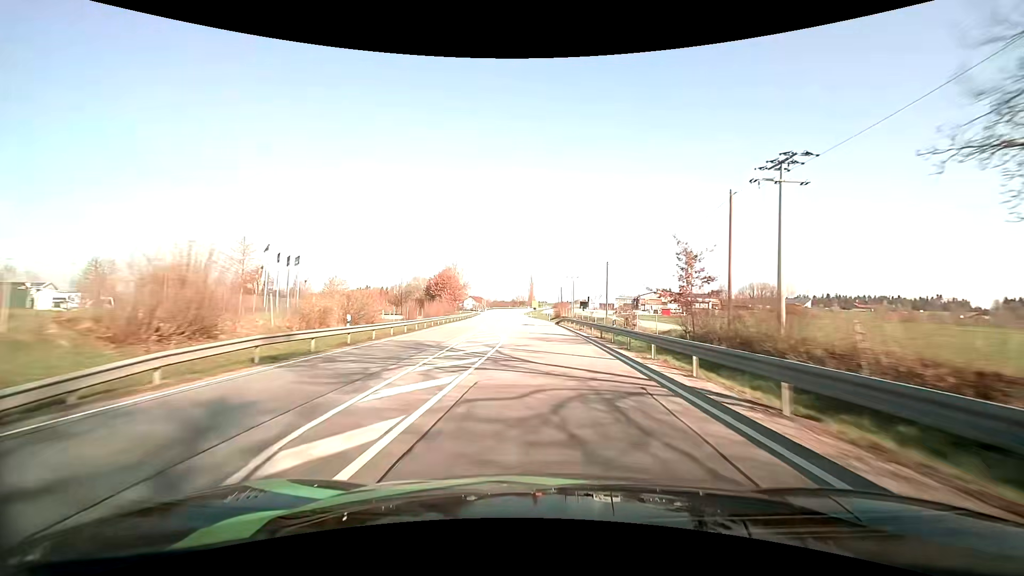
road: primary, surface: asphalt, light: Day
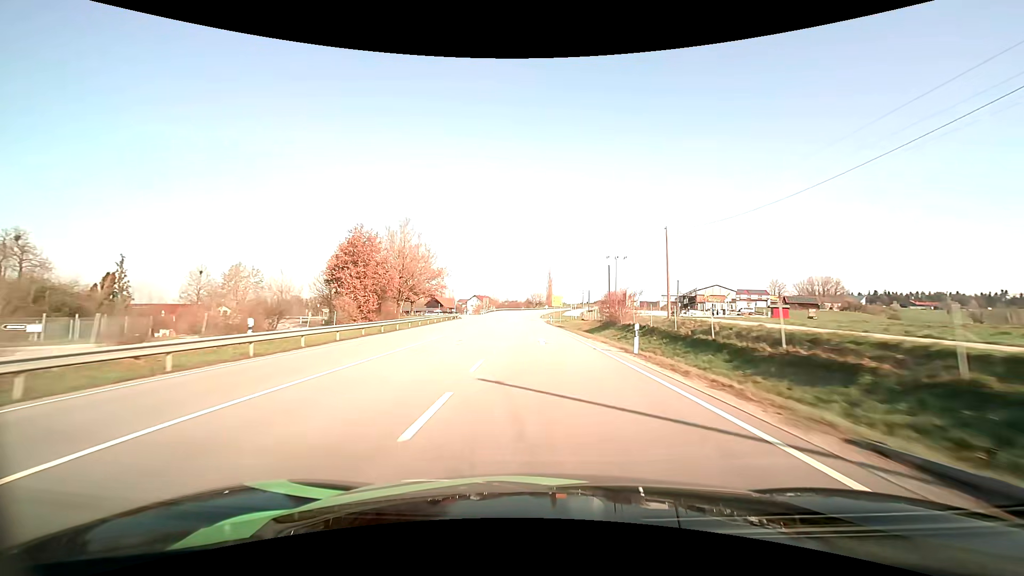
(-1.0, +57.7) m; -2°
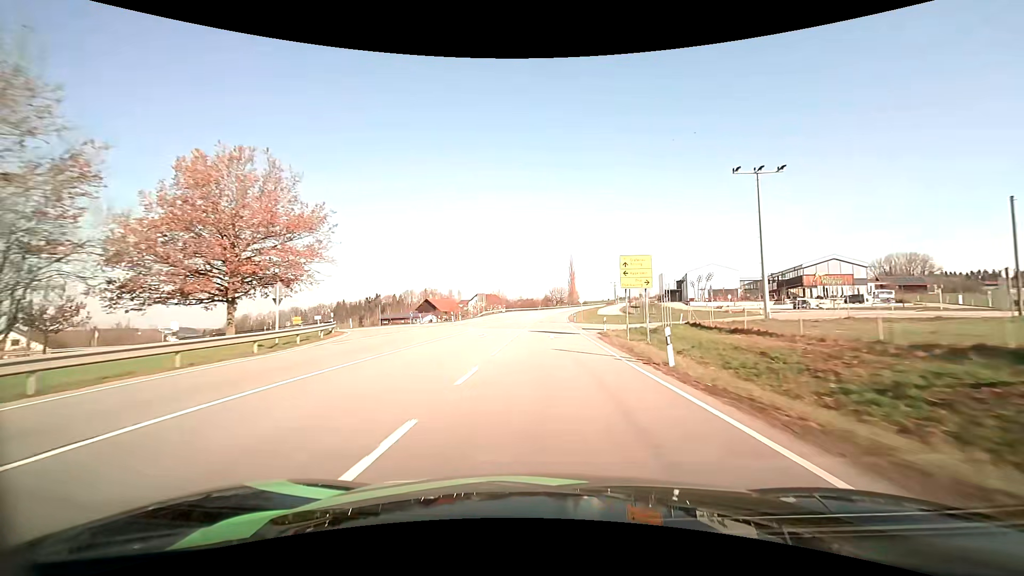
(-1.1, +56.2) m; -2°
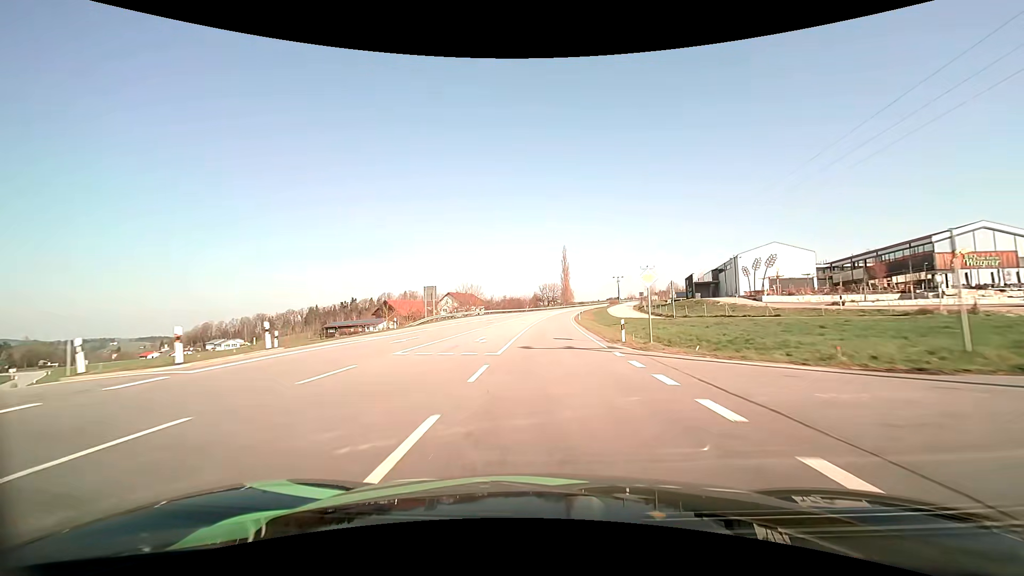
(+0.2, +41.2) m; +1°
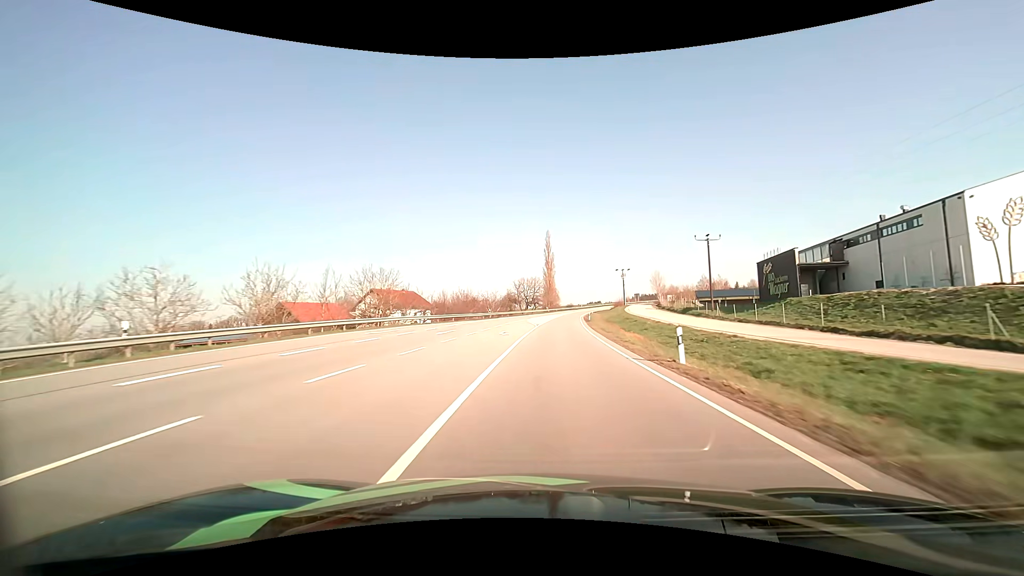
(+1.0, +54.1) m; +3°
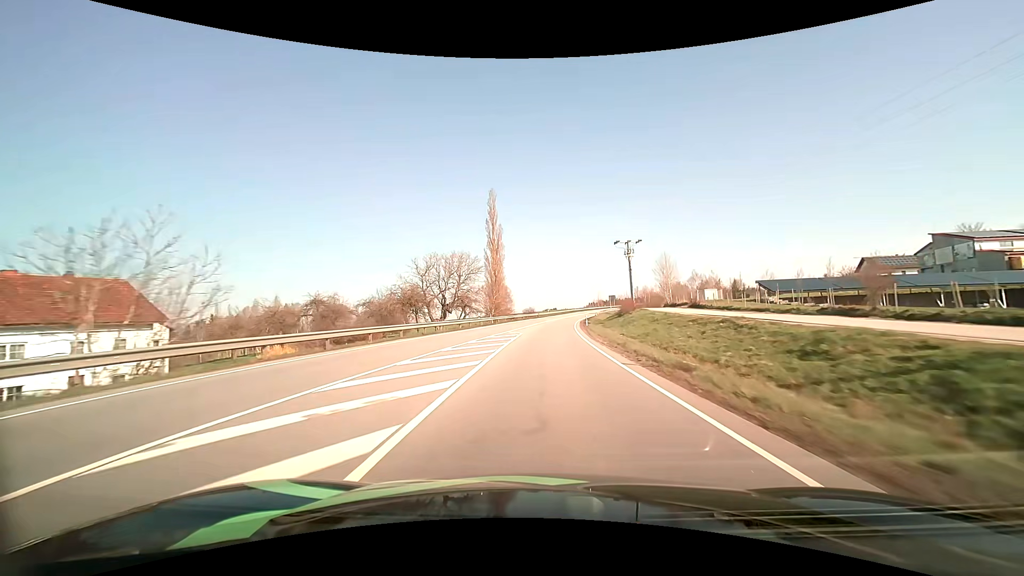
(+3.1, +66.7) m; +5°
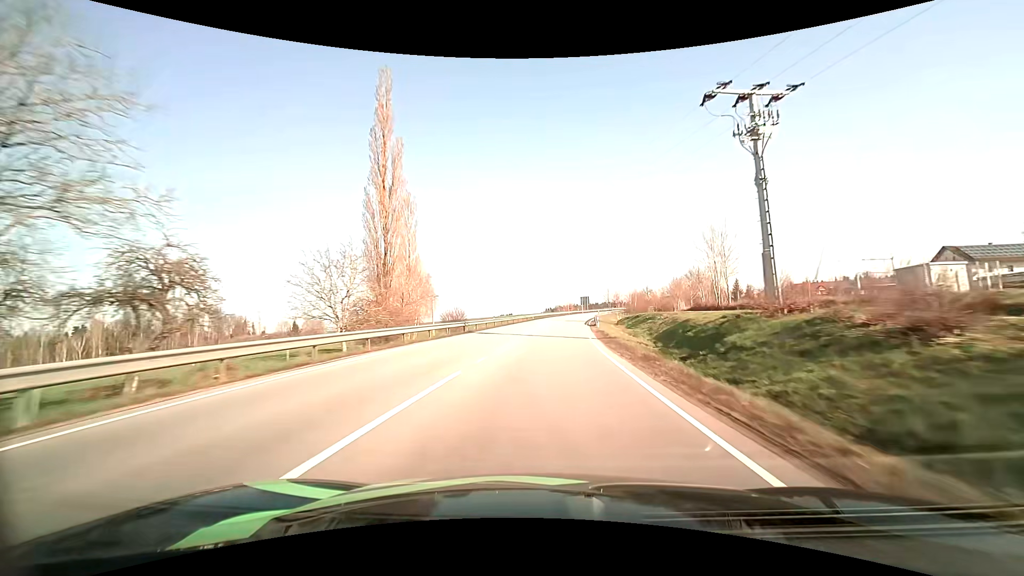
(+1.7, +53.1) m; +5°
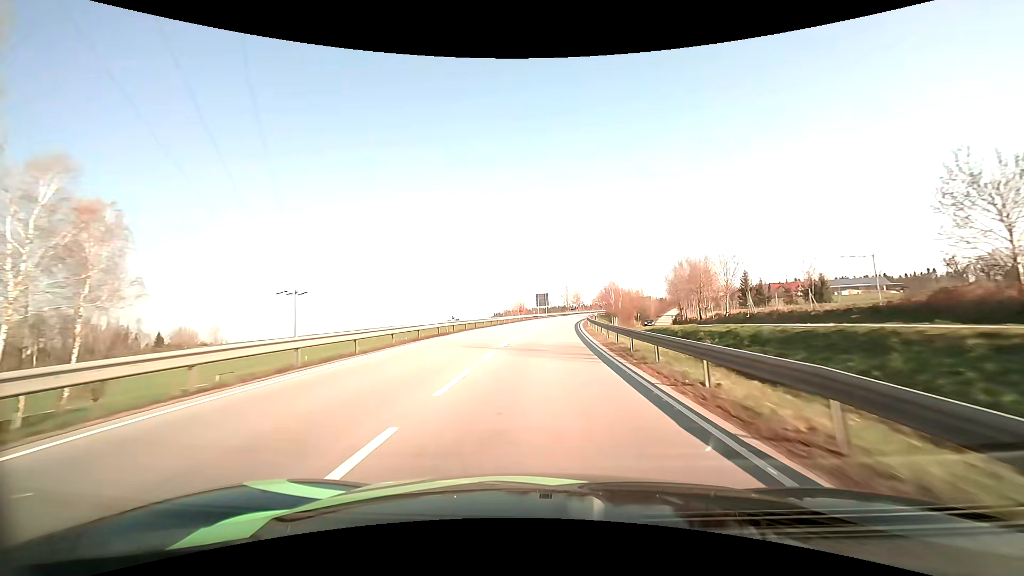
(+2.8, +52.9) m; +6°
(0, +10) (0, +20) (+1, +30) (+2, +40) (+2, +50) (+3, +60) (+4, +70) (+5, +80) (+7, +90) (+8, +100) m
